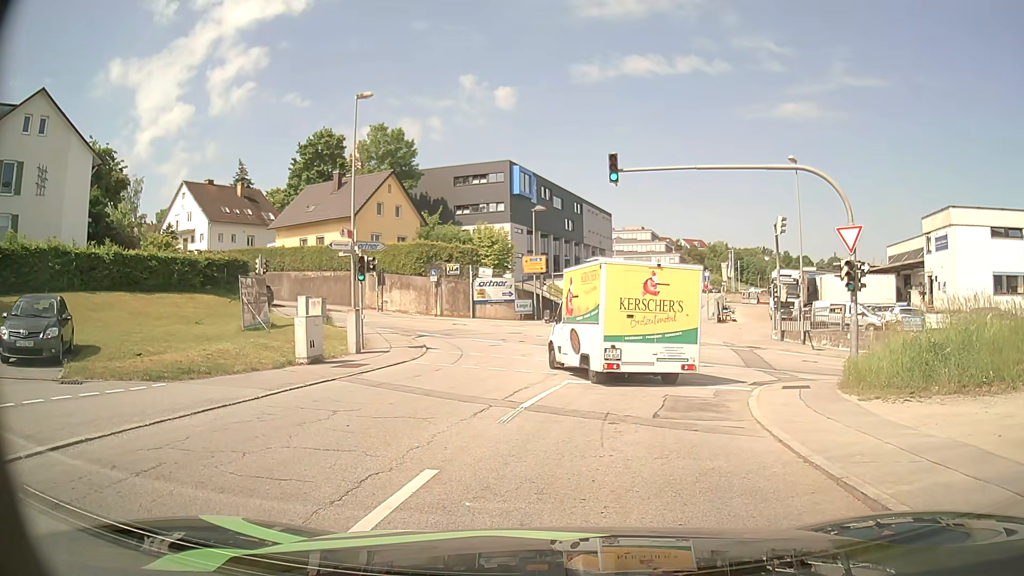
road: residential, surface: asphalt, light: Day
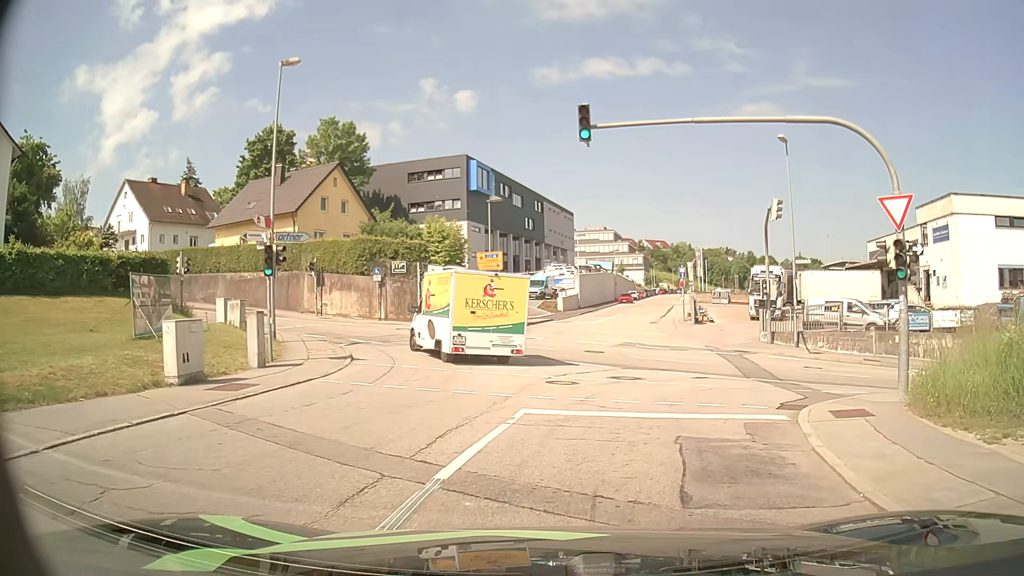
(+0.2, +5.1) m; +5°
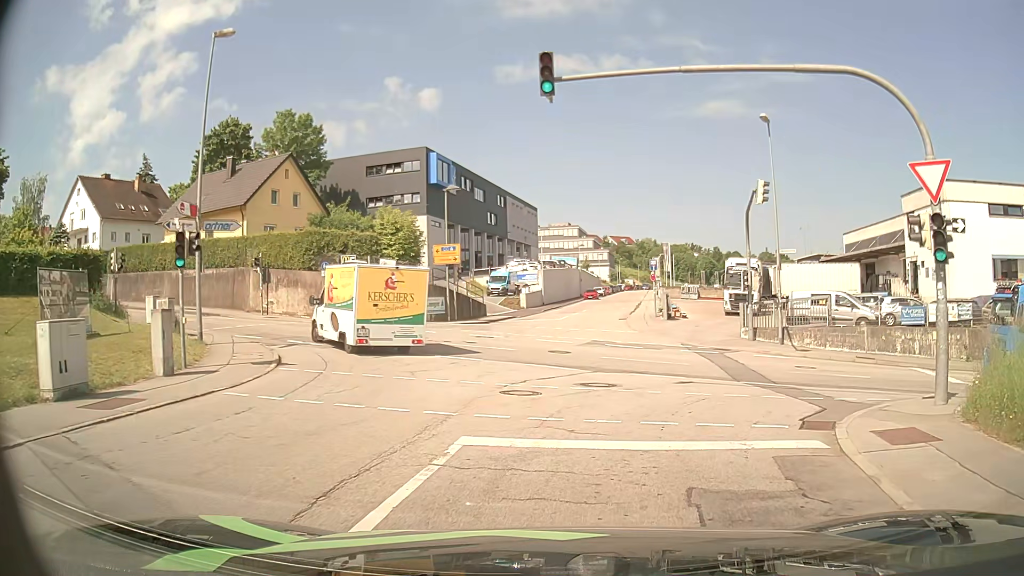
(+0.1, +3.0) m; +4°
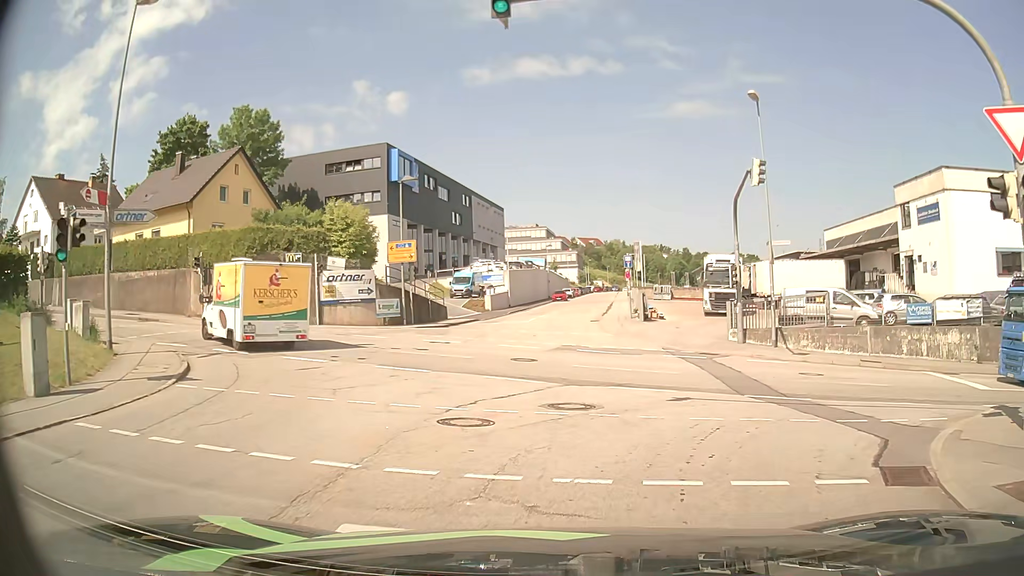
(+0.1, +3.5) m; +3°
